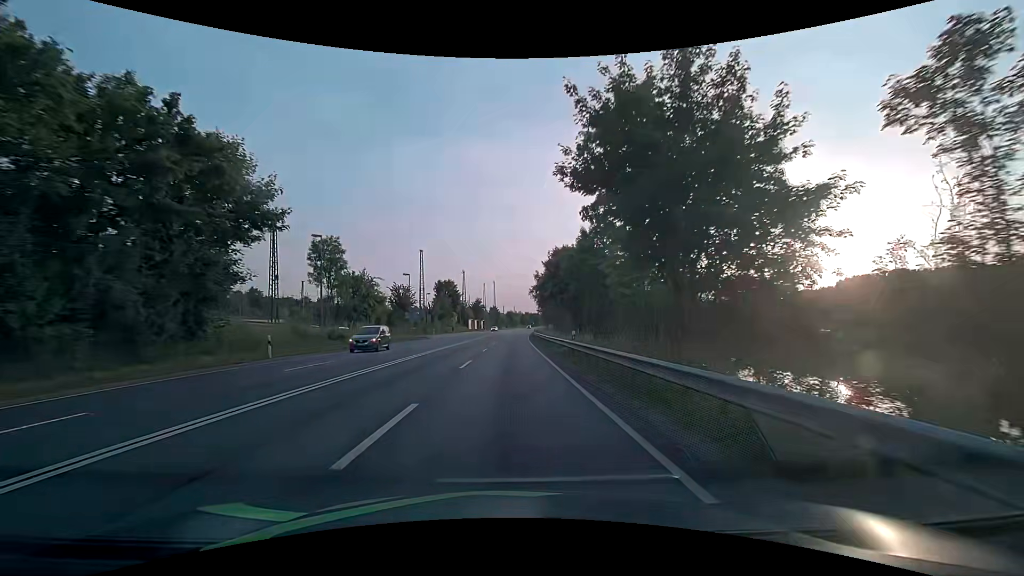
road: primary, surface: asphalt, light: Day
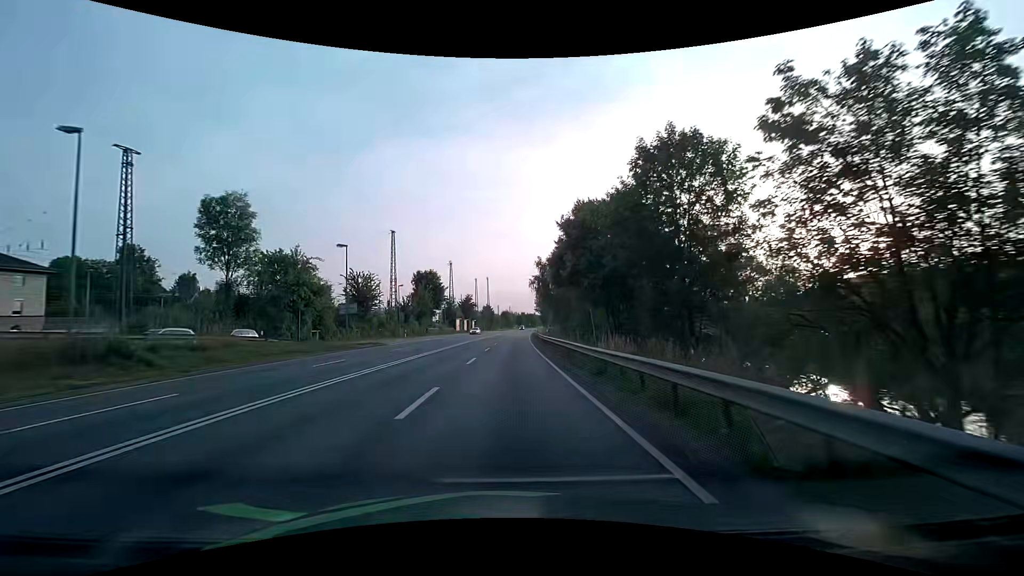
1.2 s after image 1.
(0.0, +21.5) m; +1°
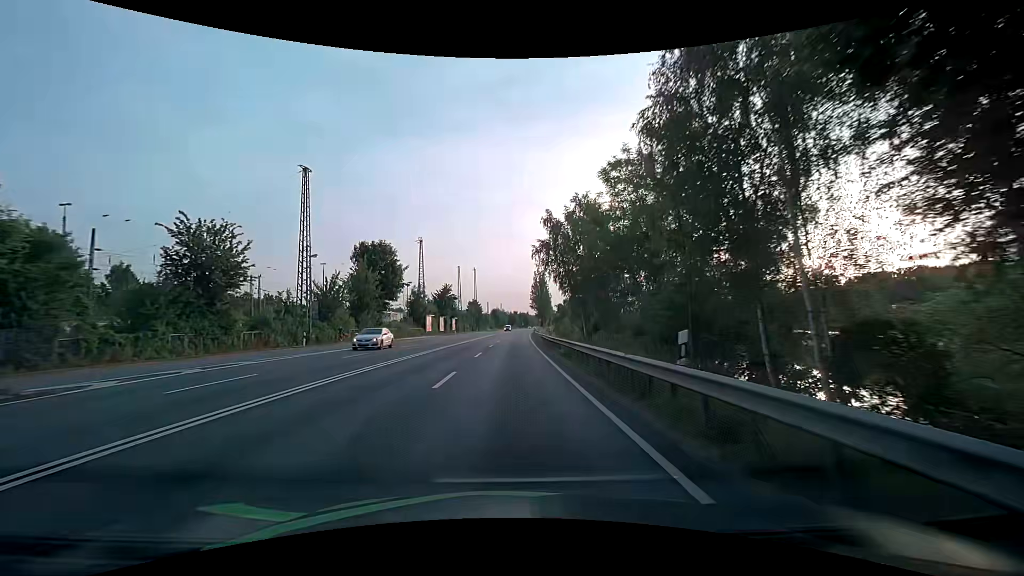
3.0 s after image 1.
(0.0, +32.3) m; +1°
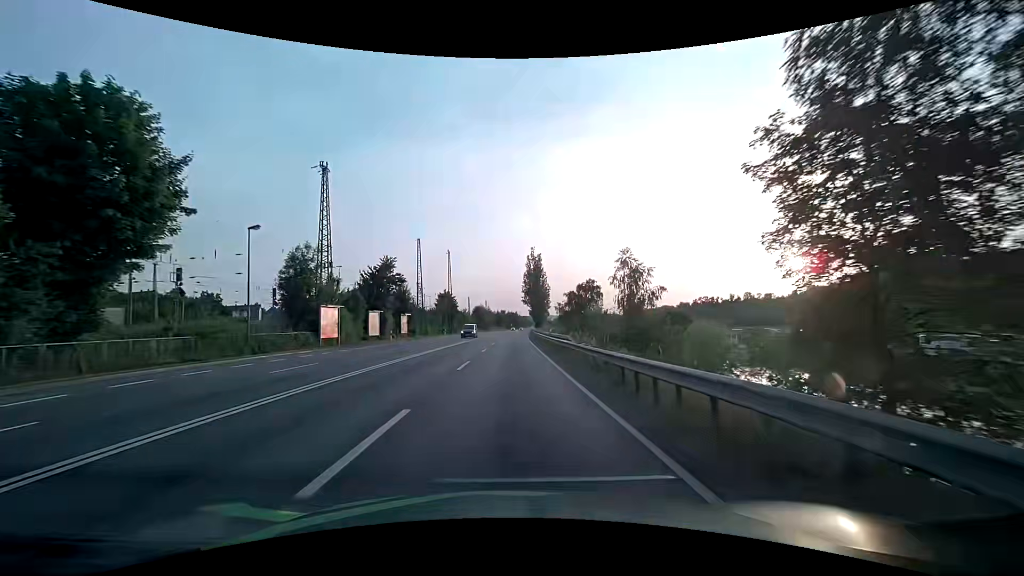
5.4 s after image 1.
(+0.6, +43.1) m; +2°
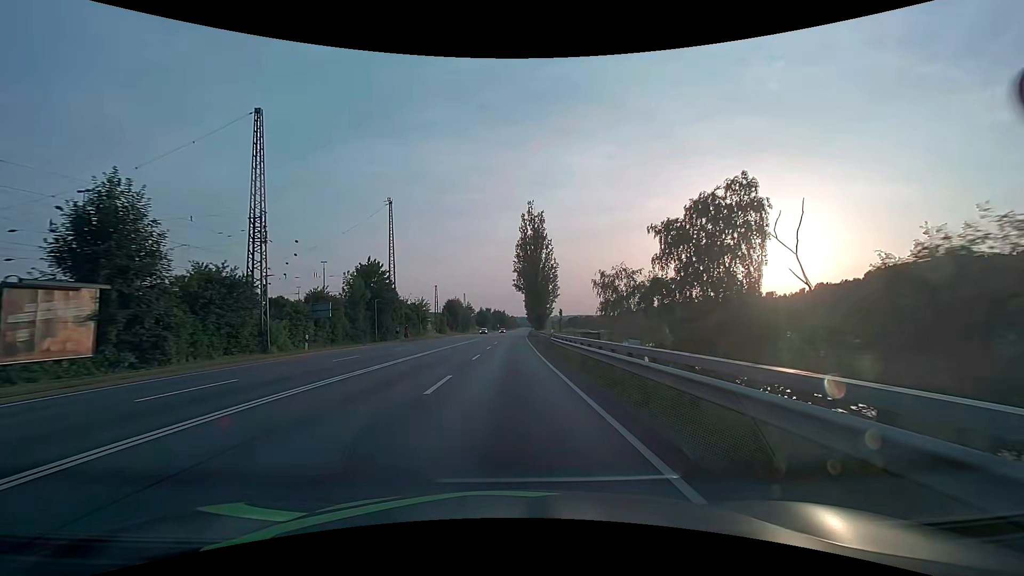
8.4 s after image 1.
(+0.6, +53.6) m; +1°
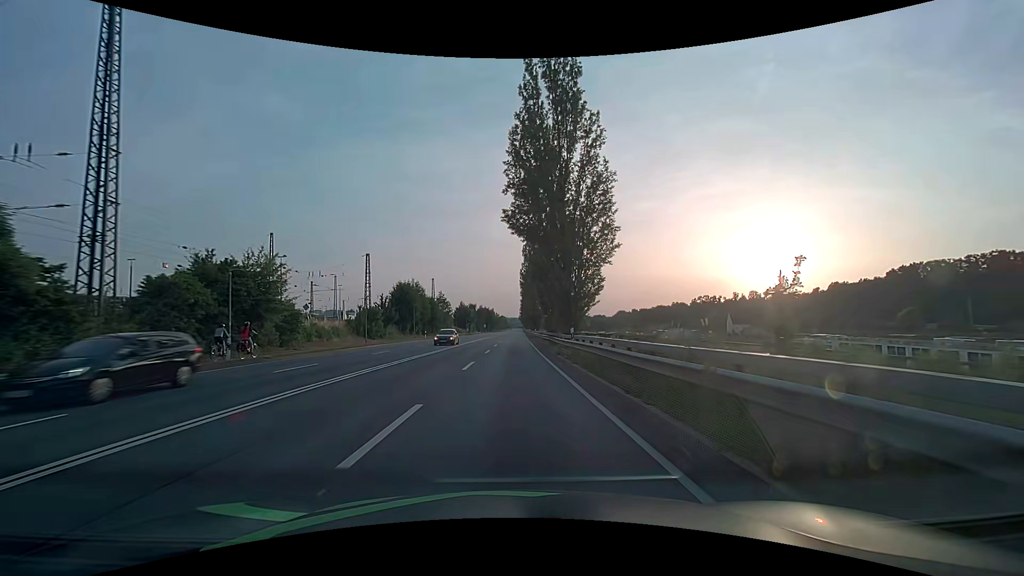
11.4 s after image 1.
(+0.4, +53.7) m; +1°
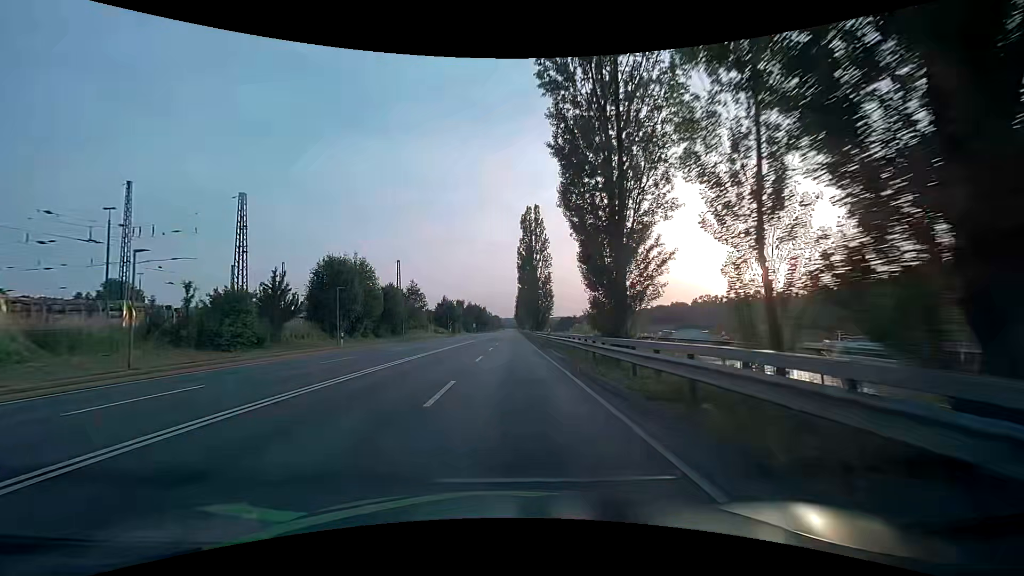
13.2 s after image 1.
(+0.1, +32.2) m; 0°
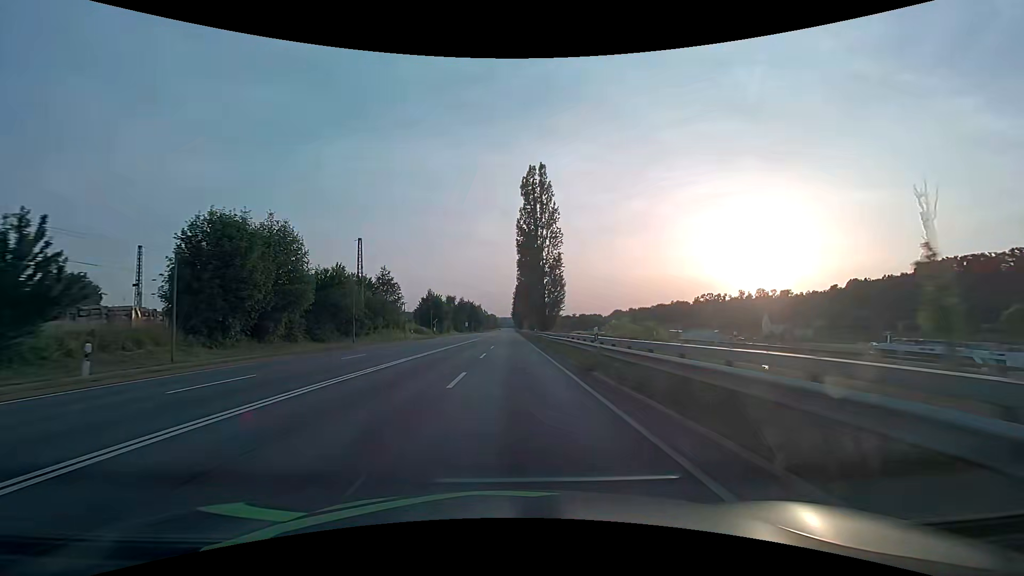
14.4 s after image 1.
(+0.1, +21.5) m; +1°
